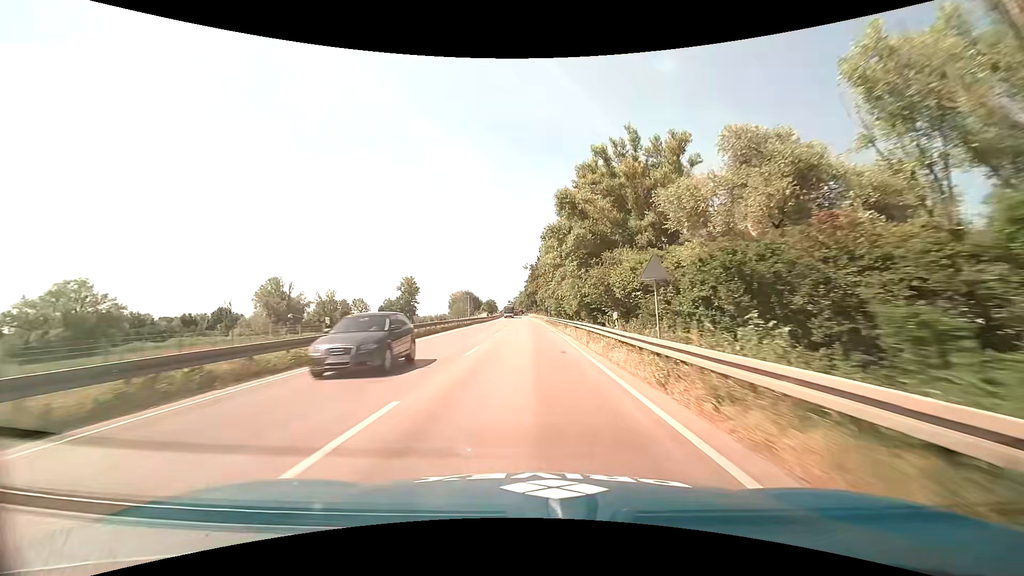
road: primary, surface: asphalt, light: Day
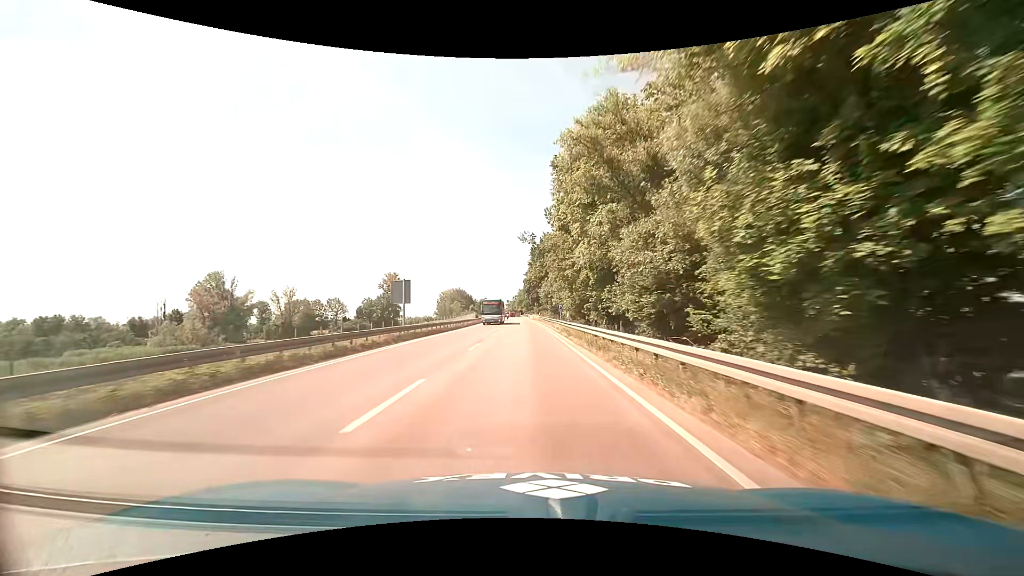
(-0.3, +34.4) m; -1°
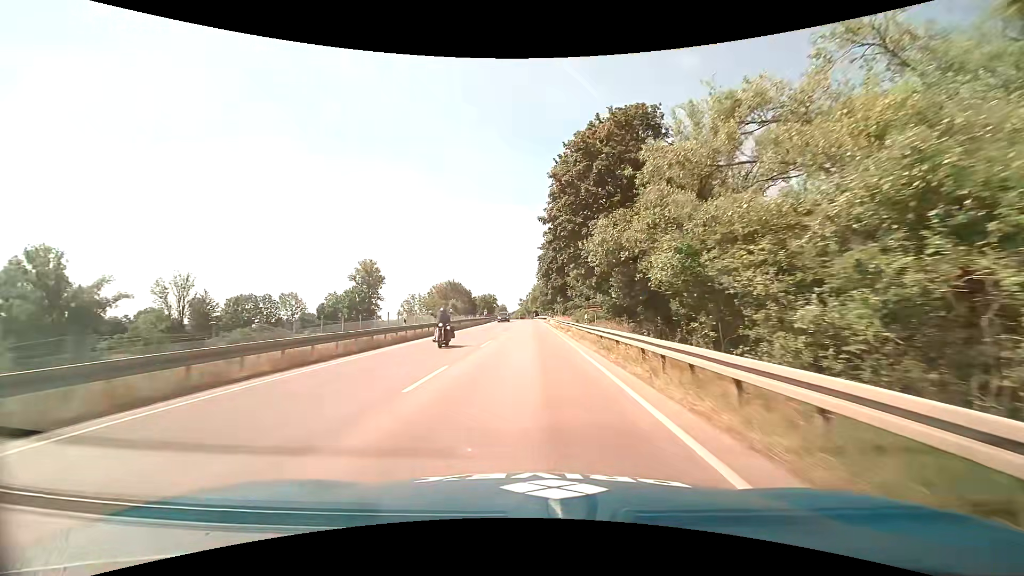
(-0.6, +58.8) m; -2°
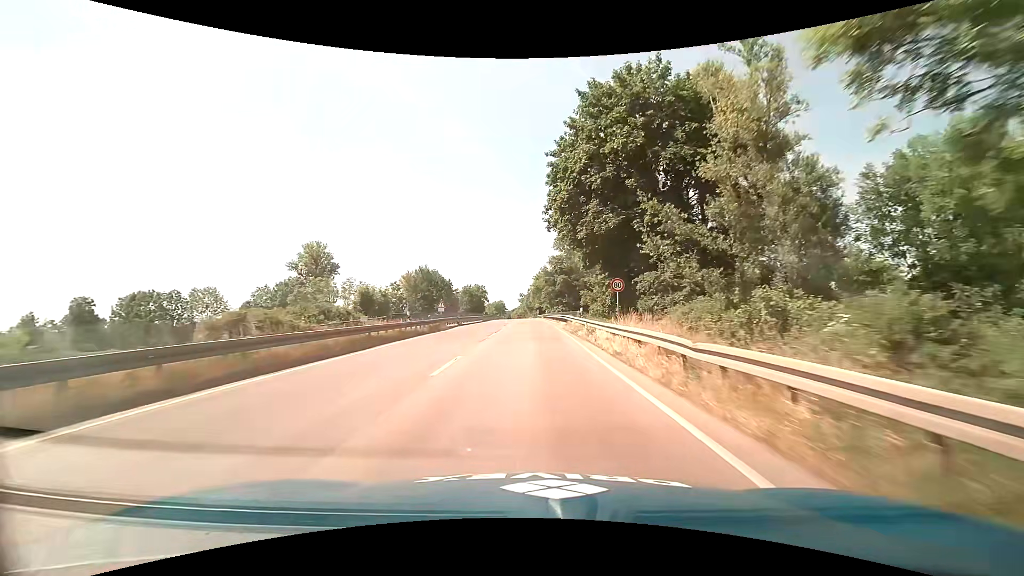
(0.0, +47.3) m; 0°
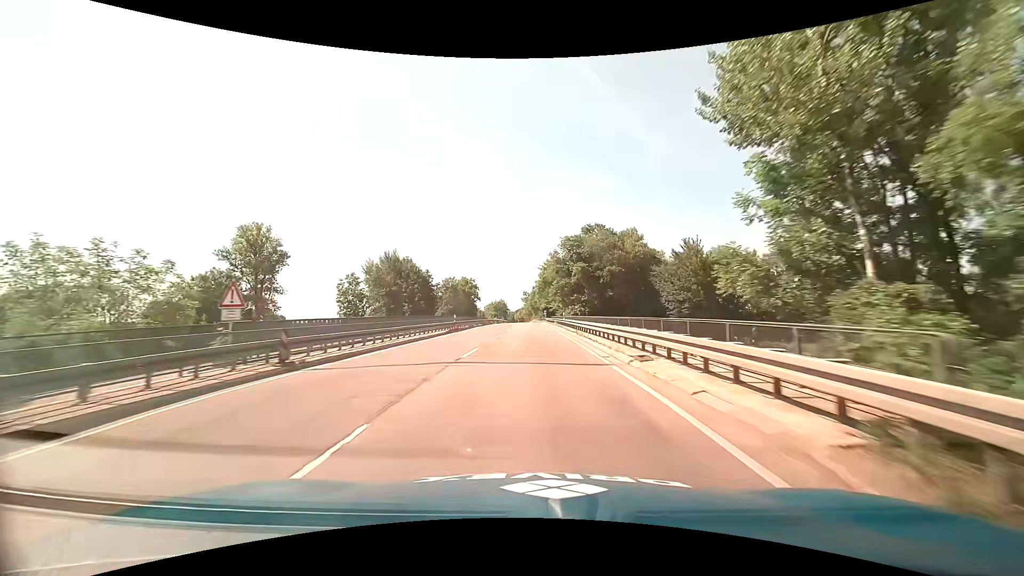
(-0.3, +33.2) m; -1°
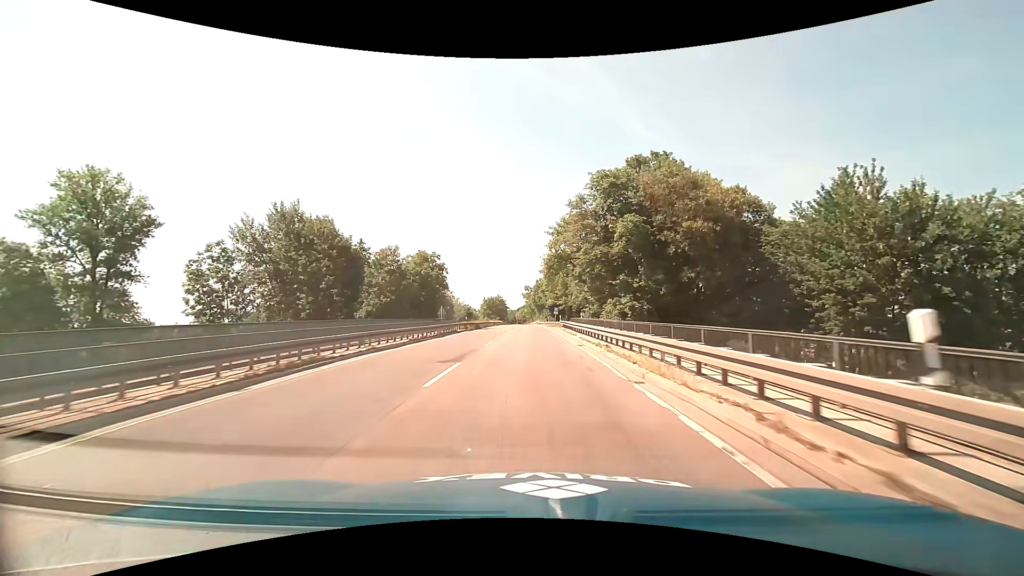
(0.0, +40.8) m; 0°
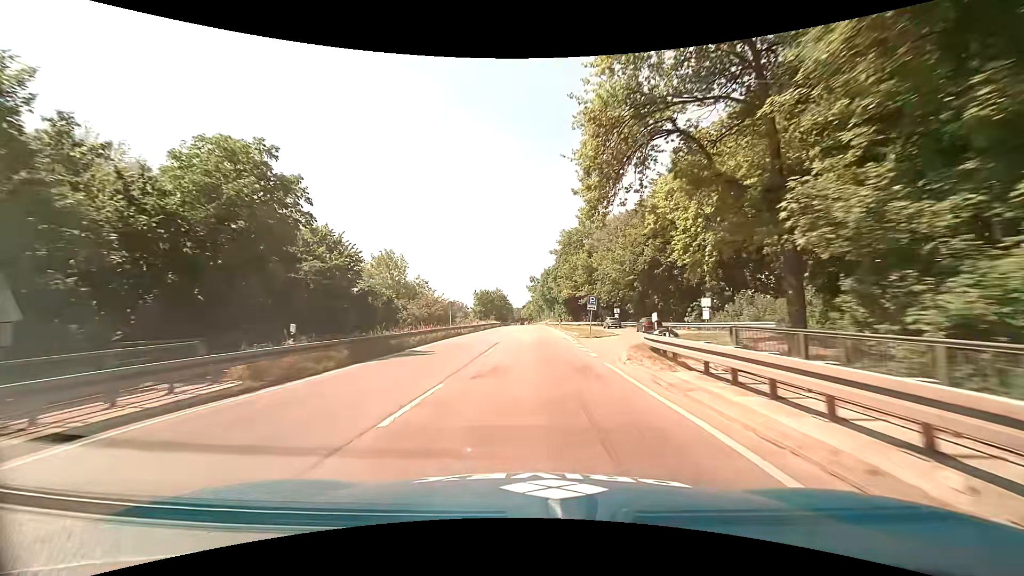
(-0.1, +39.1) m; -1°
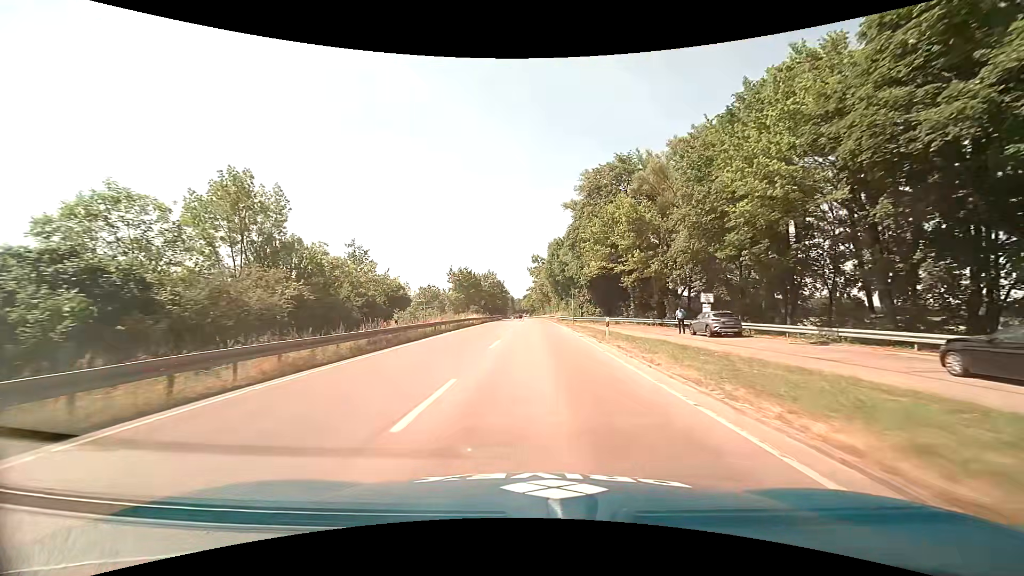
(0.0, +37.1) m; 0°
(0, +10) (0, +20) (0, +30) (0, +40) (0, +50) (0, +60) (0, +70) (0, +80) (0, +90) (0, +100) m
